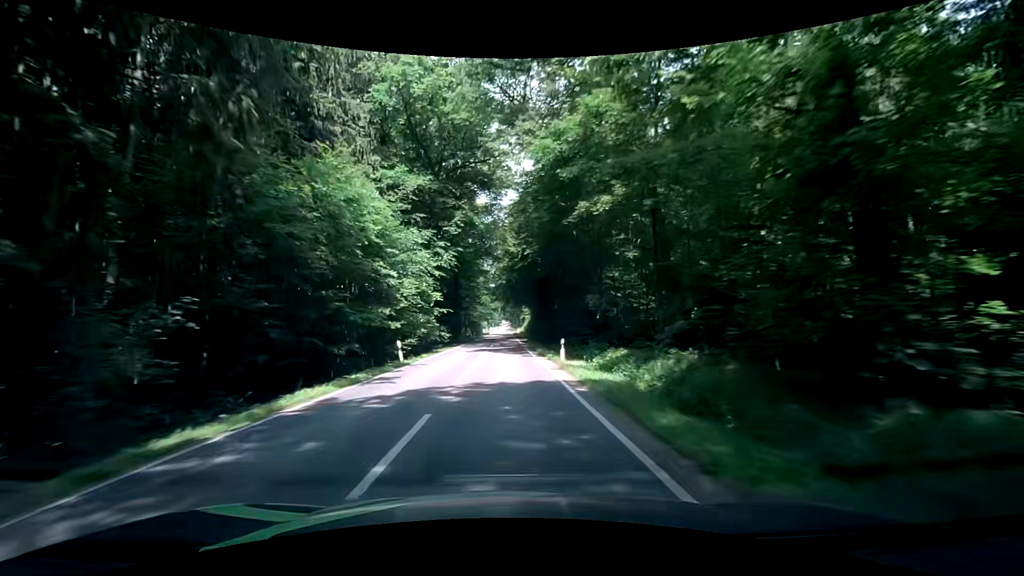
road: secondary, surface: asphalt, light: Day
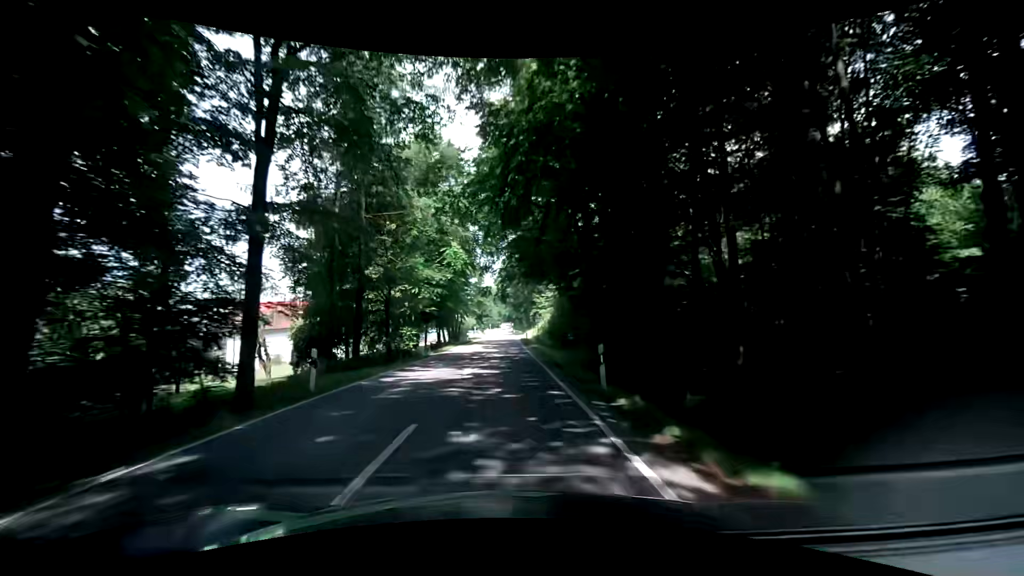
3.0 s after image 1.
(0.0, +61.6) m; 0°
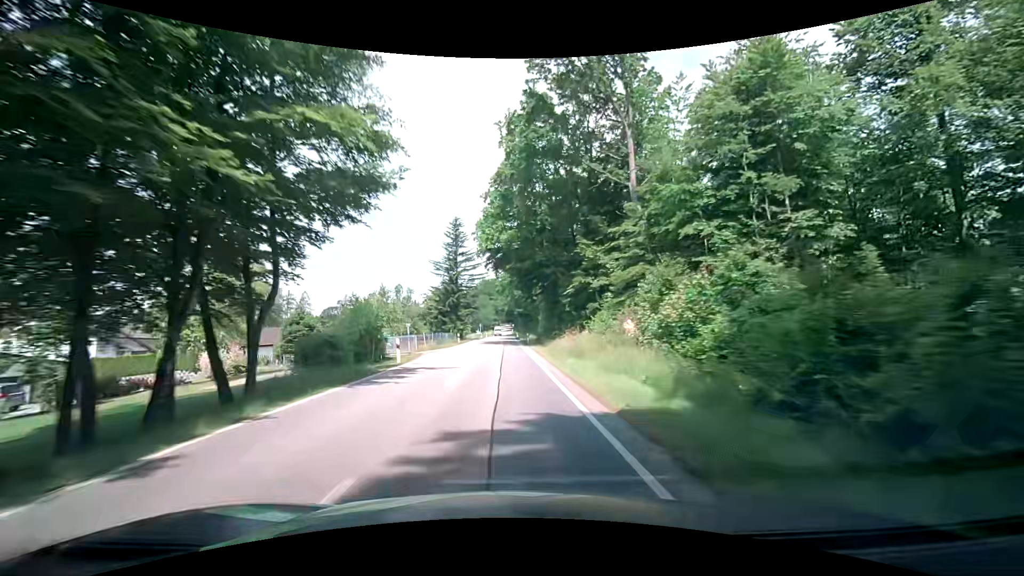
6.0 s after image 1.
(+0.6, +62.4) m; +1°
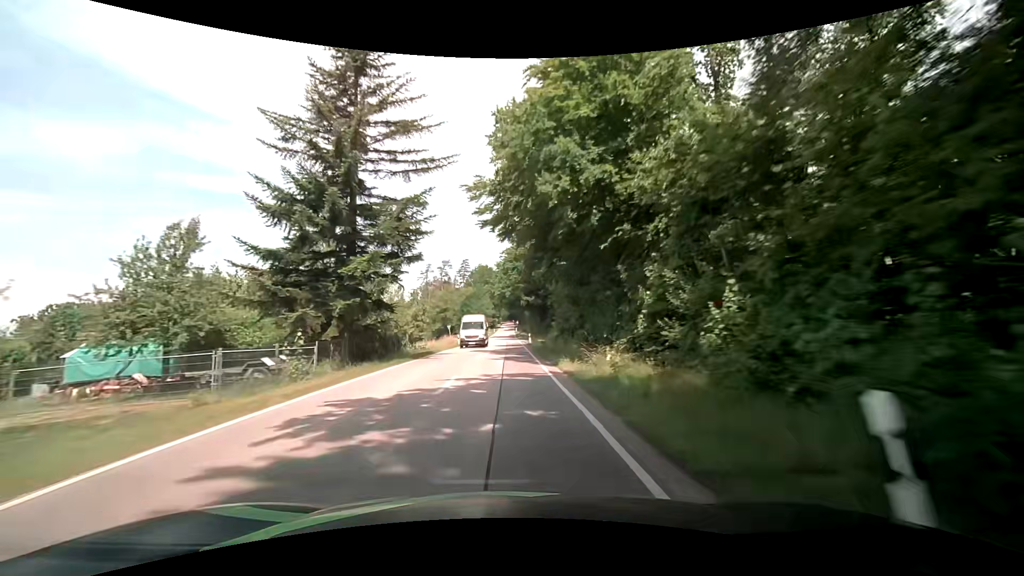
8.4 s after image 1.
(-0.7, +49.4) m; -1°
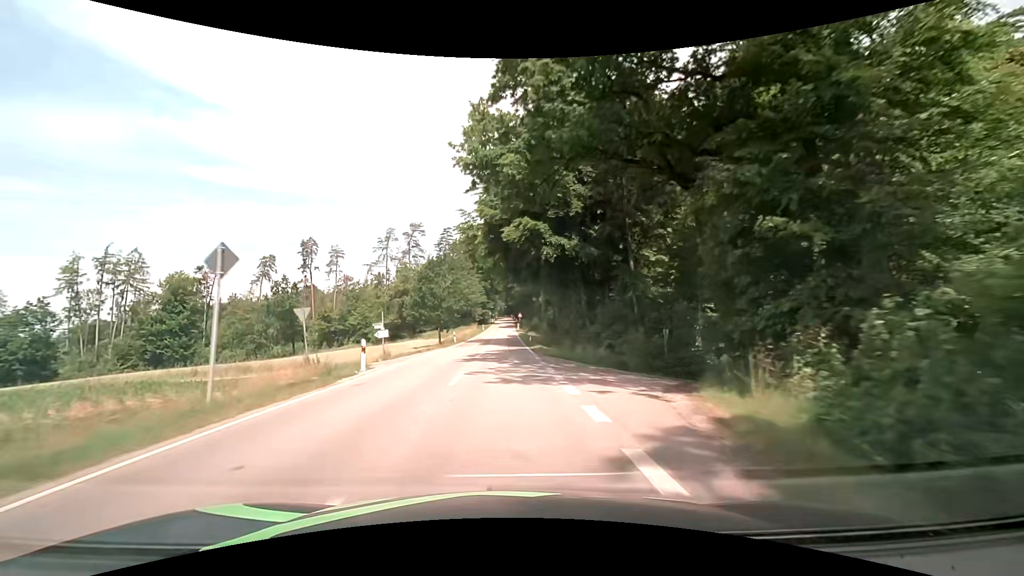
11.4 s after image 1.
(+0.1, +57.9) m; +1°
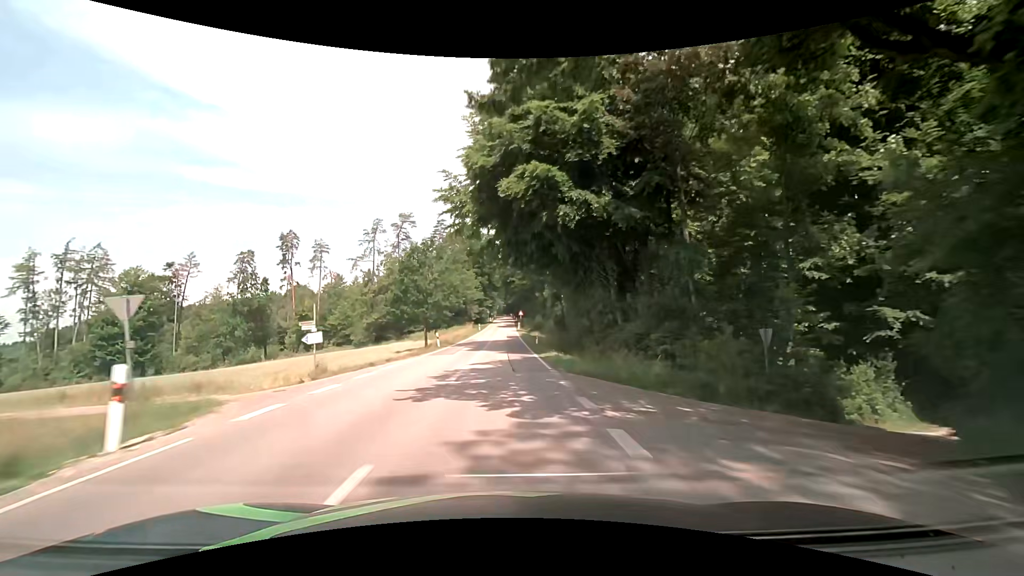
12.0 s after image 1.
(-0.1, +11.2) m; 0°
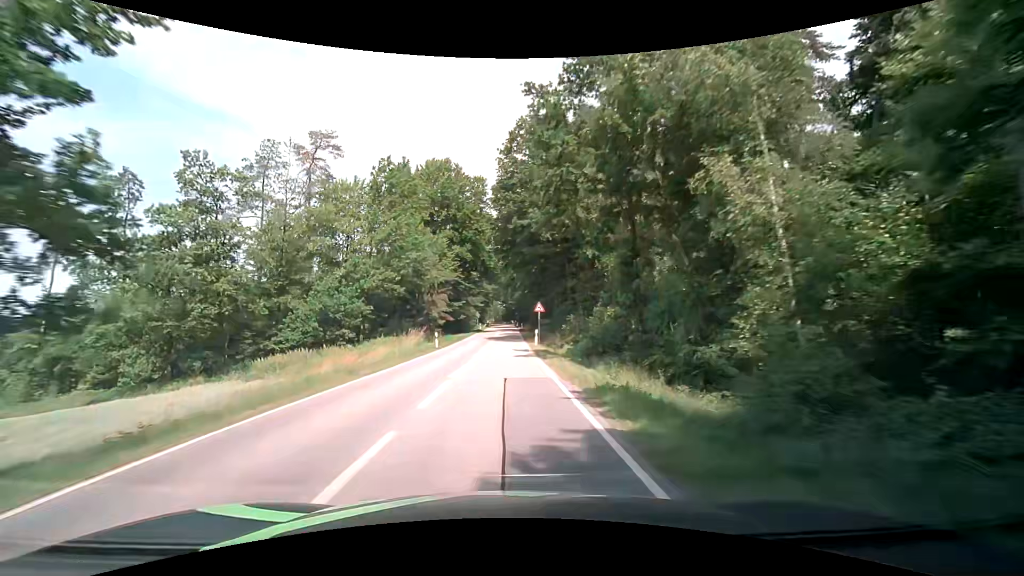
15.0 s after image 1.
(-0.1, +51.3) m; 0°
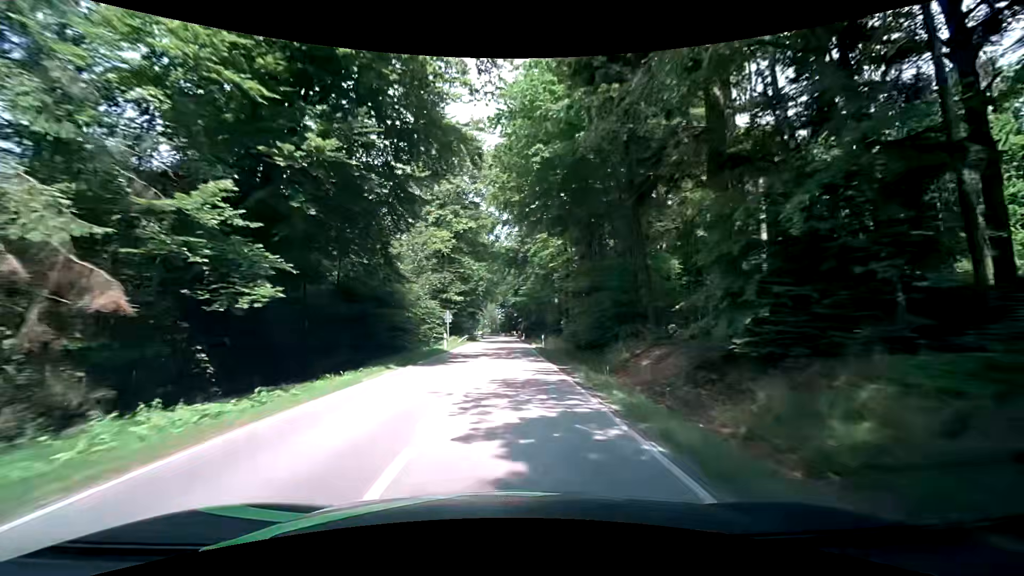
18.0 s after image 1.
(0.0, +48.6) m; 0°
(0, +10) (0, +20) (0, +30) (0, +40) (0, +50) (0, +60) (0, +70) (0, +80) (0, +90) (0, +100) m
